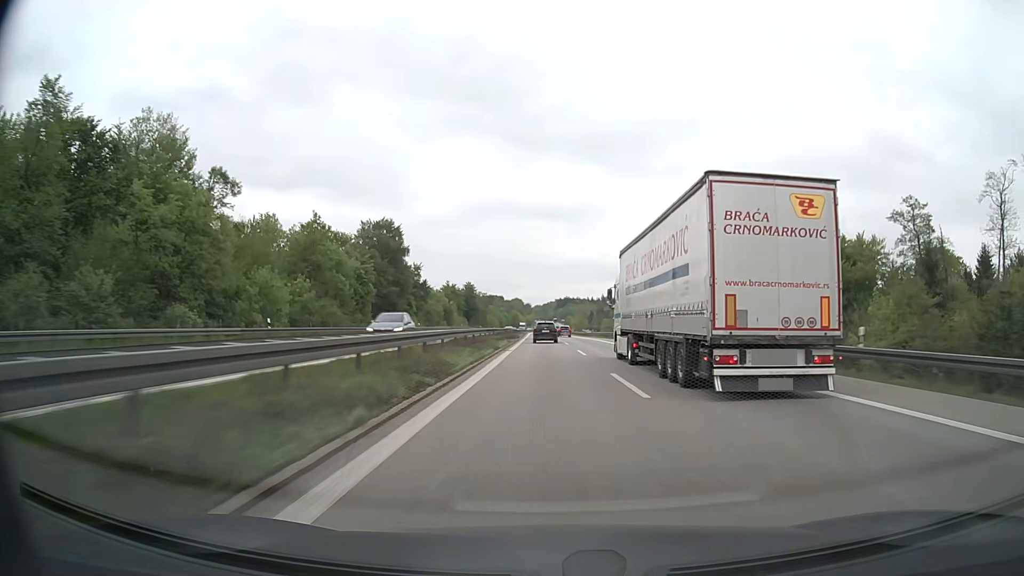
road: motorway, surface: asphalt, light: Day
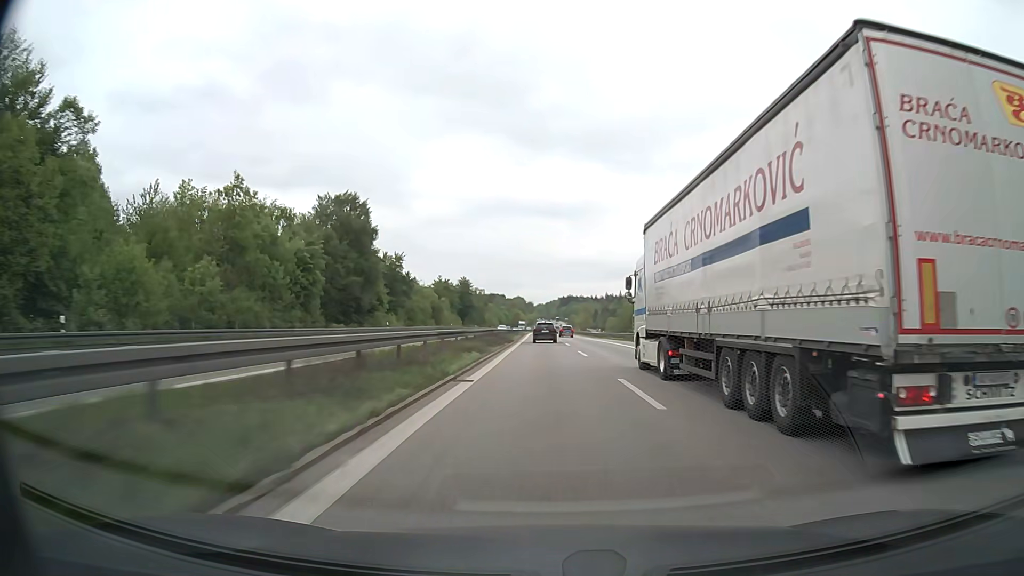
(0.0, +19.7) m; 0°
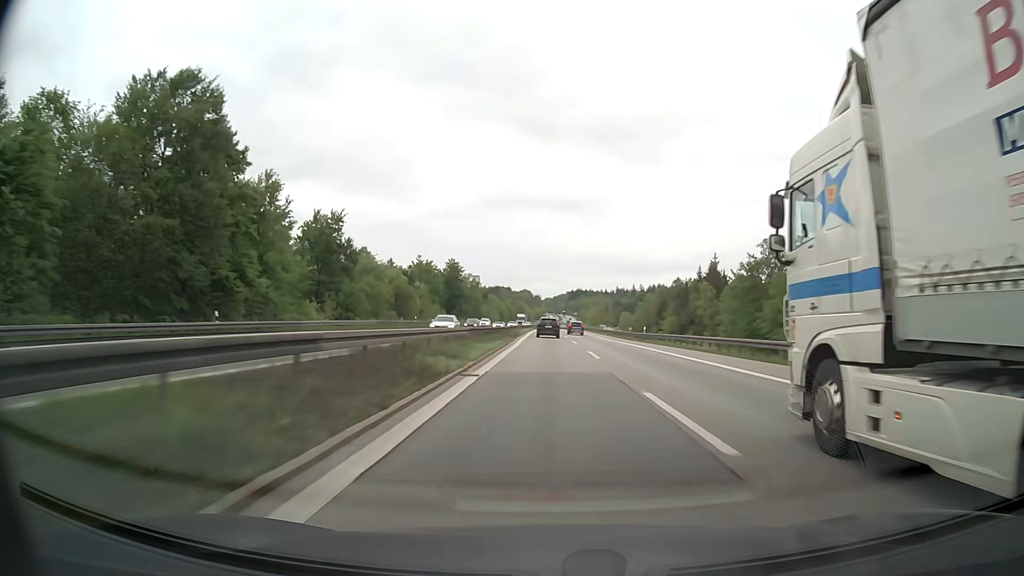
(-0.3, +39.9) m; -1°
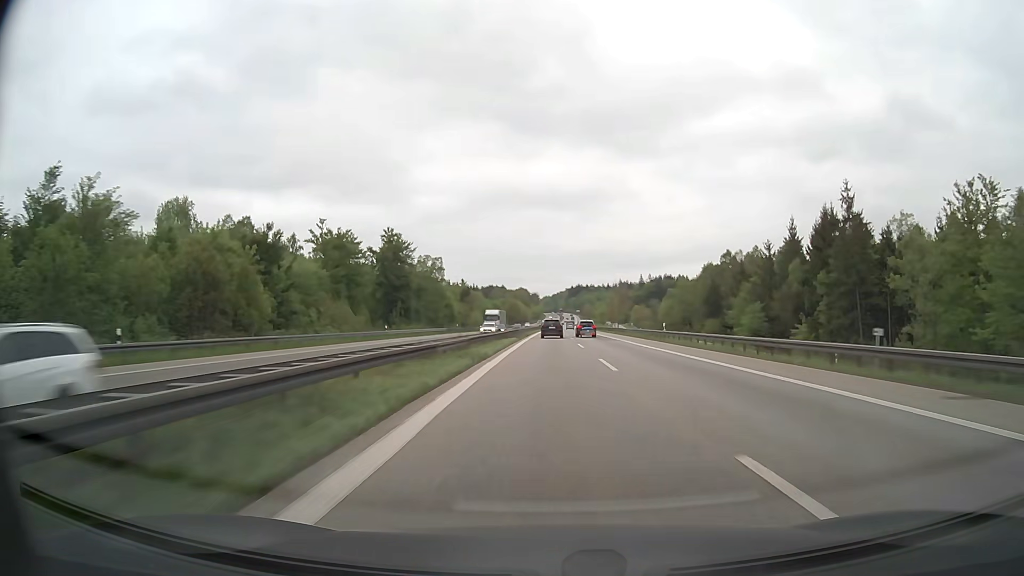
(+0.1, +60.7) m; 0°
